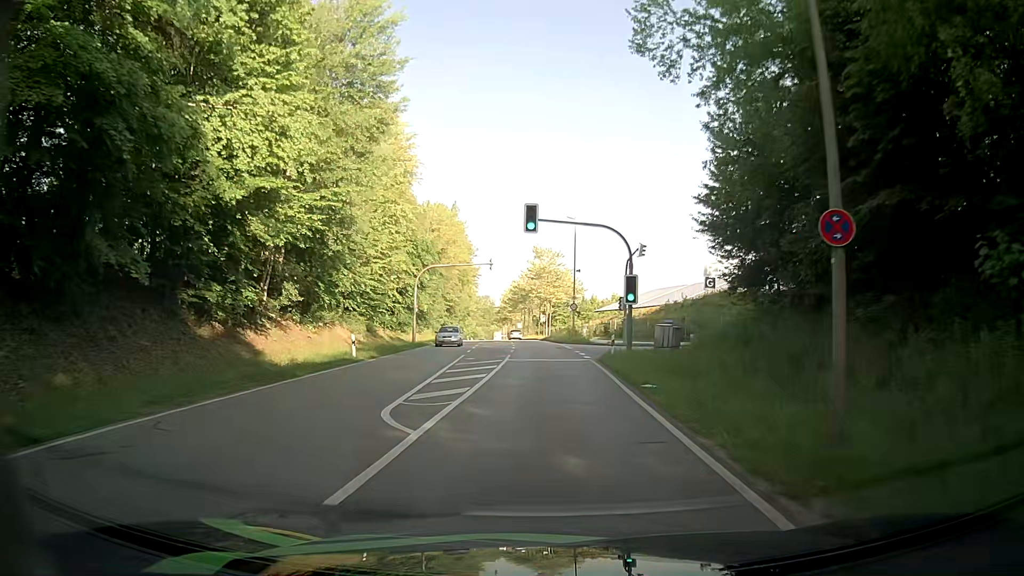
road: secondary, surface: asphalt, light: Day
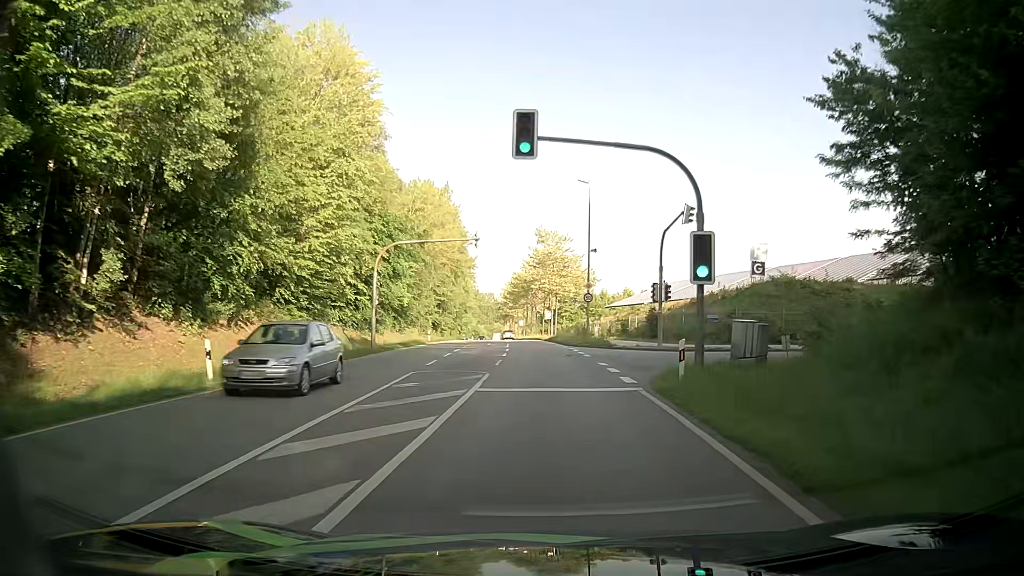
(+0.1, +13.3) m; 0°
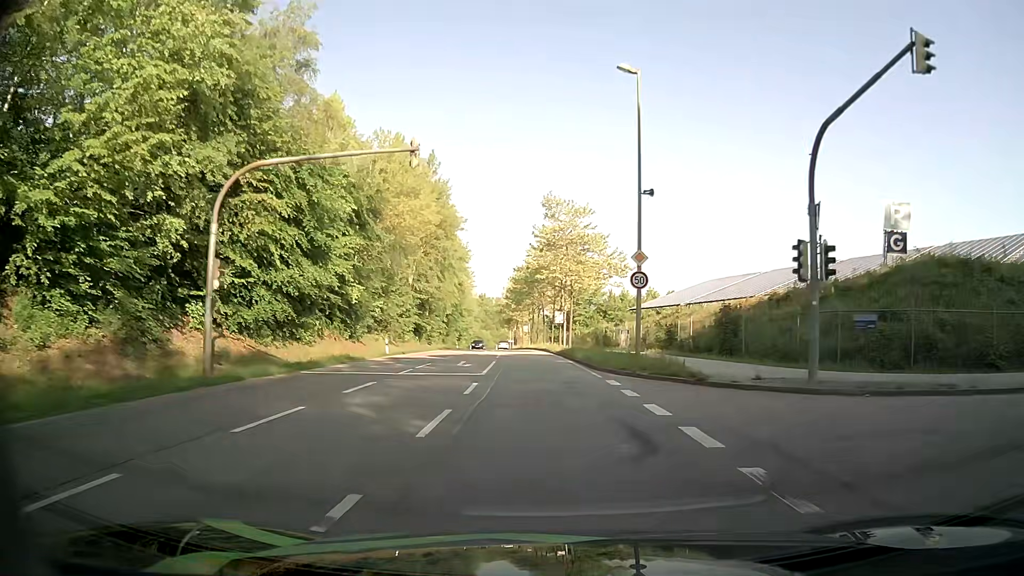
(0.0, +20.0) m; -1°
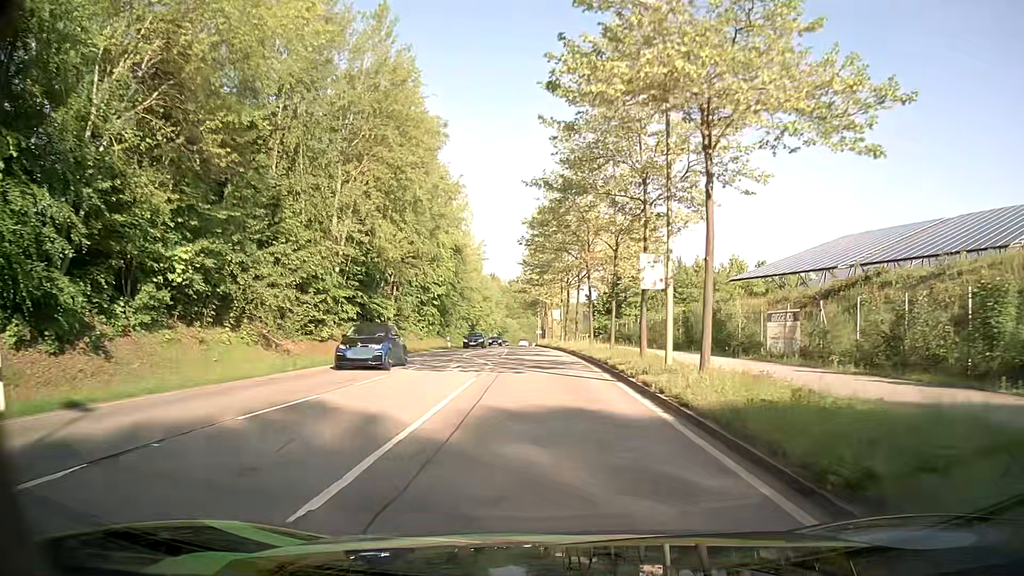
(-0.5, +35.3) m; -2°
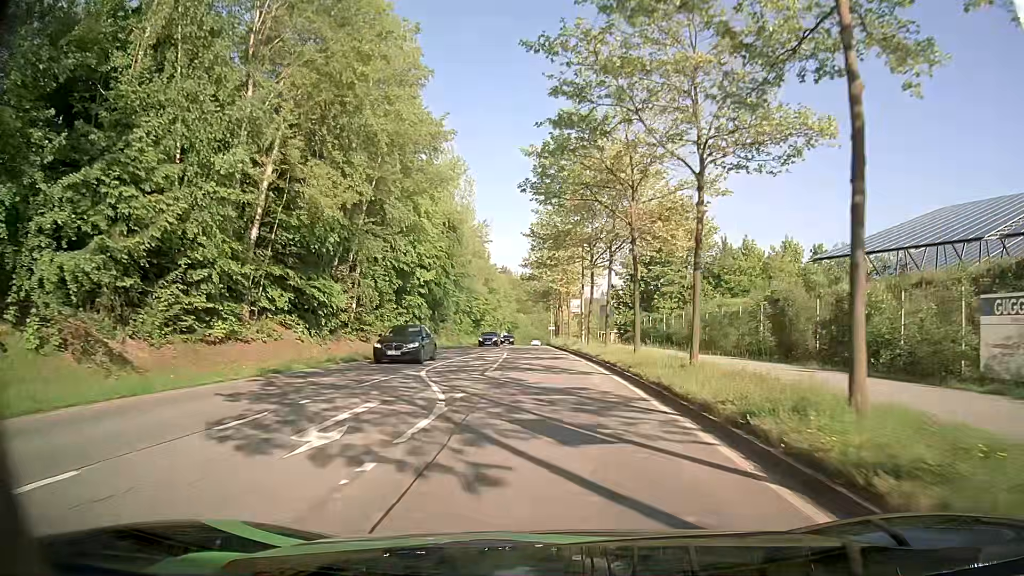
(-0.3, +14.4) m; -2°
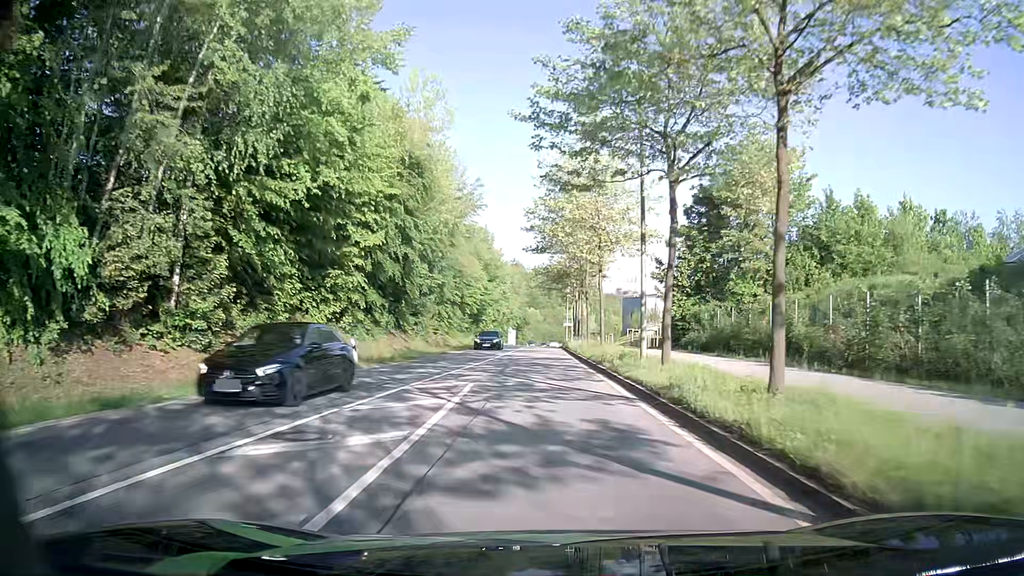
(-0.2, +22.0) m; -1°
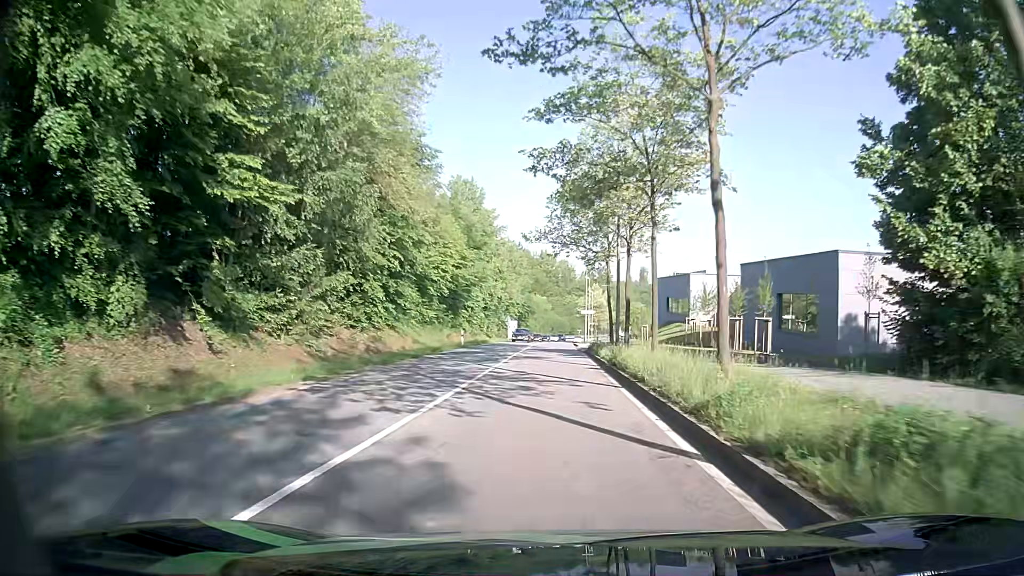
(-0.2, +29.9) m; -1°
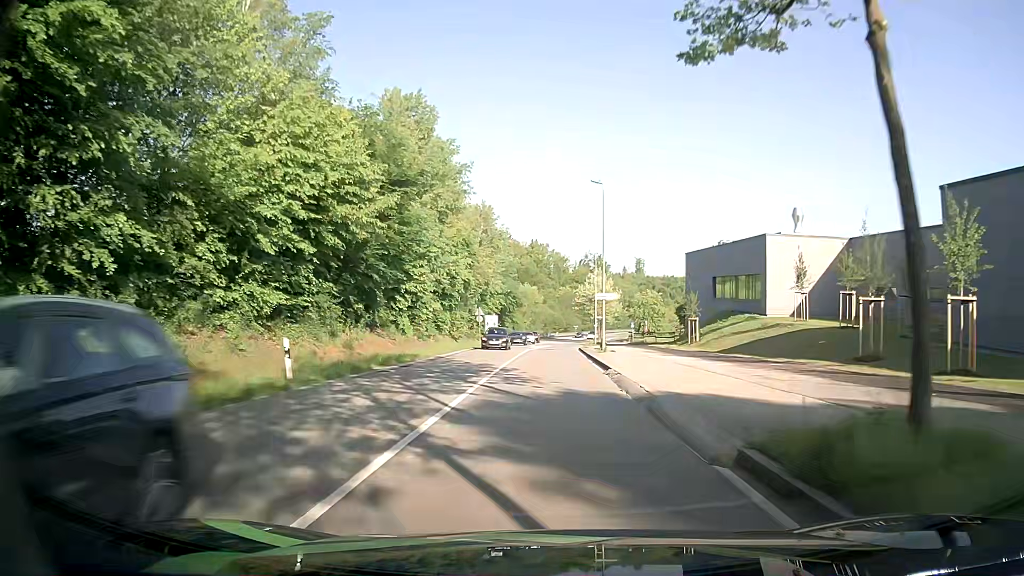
(+0.1, +29.9) m; +2°
(0, +10) (0, +20) (0, +30) (0, +40) (0, +50) (0, +60) (0, +70) (+1, +80) (+1, +90) (+2, +100) m
